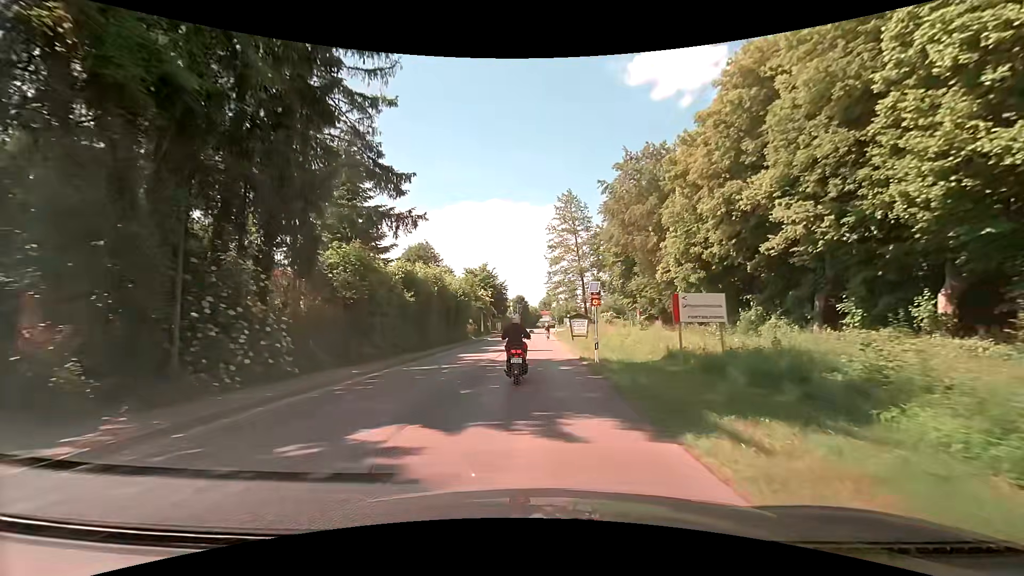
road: secondary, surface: asphalt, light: Day
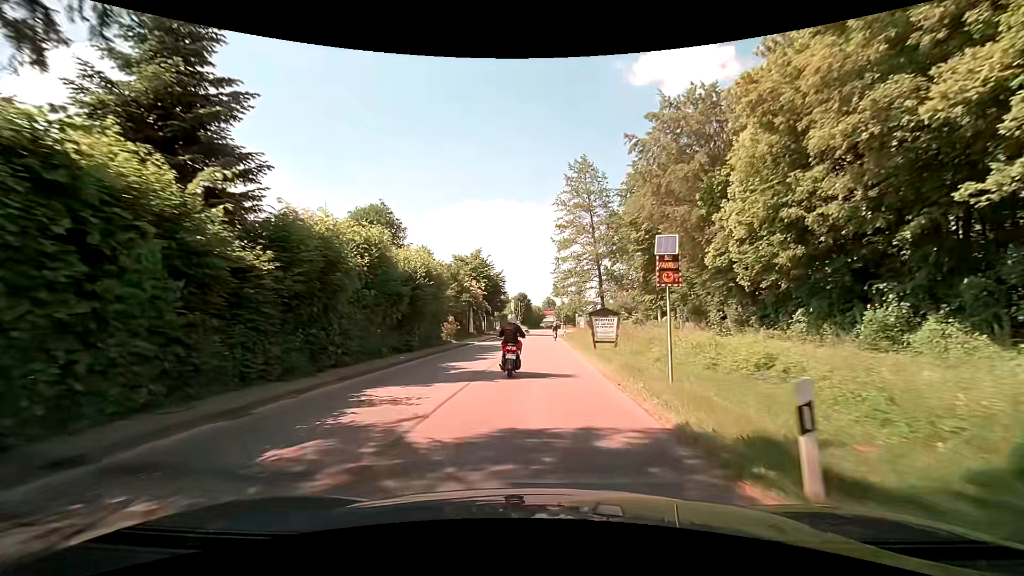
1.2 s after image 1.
(-0.4, +14.3) m; -2°
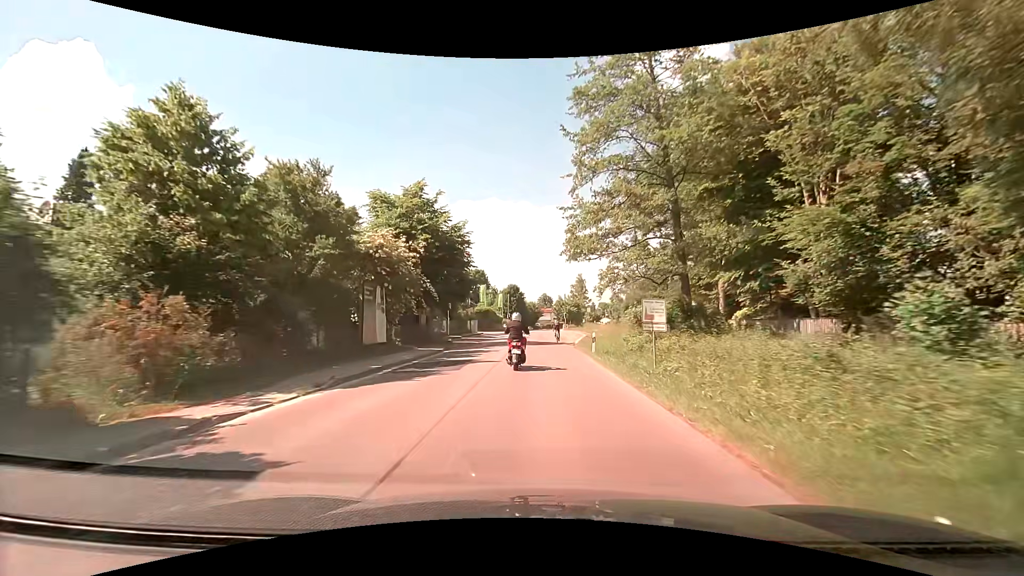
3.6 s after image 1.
(+0.1, +30.5) m; 0°
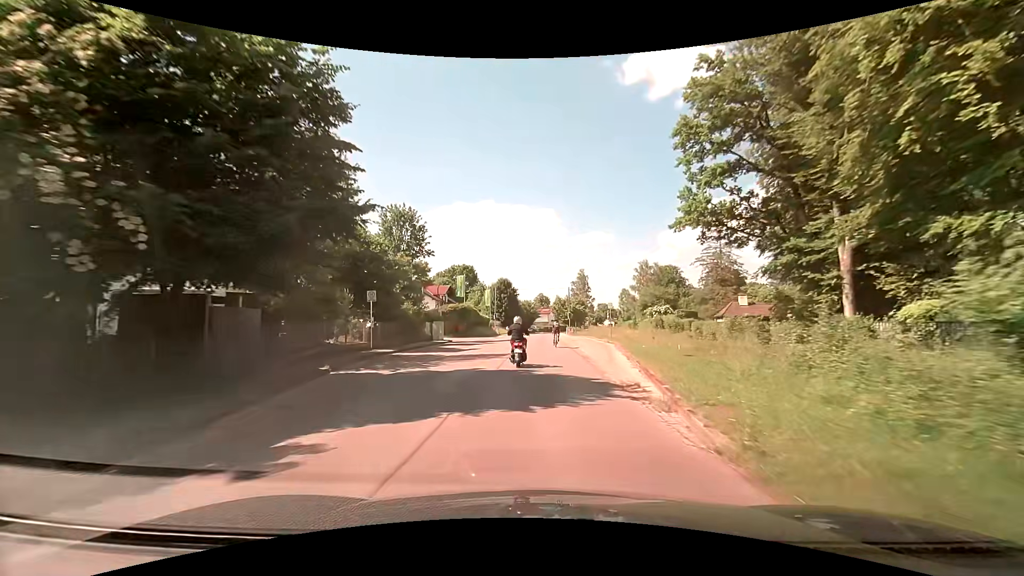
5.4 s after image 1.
(+0.1, +22.6) m; 0°
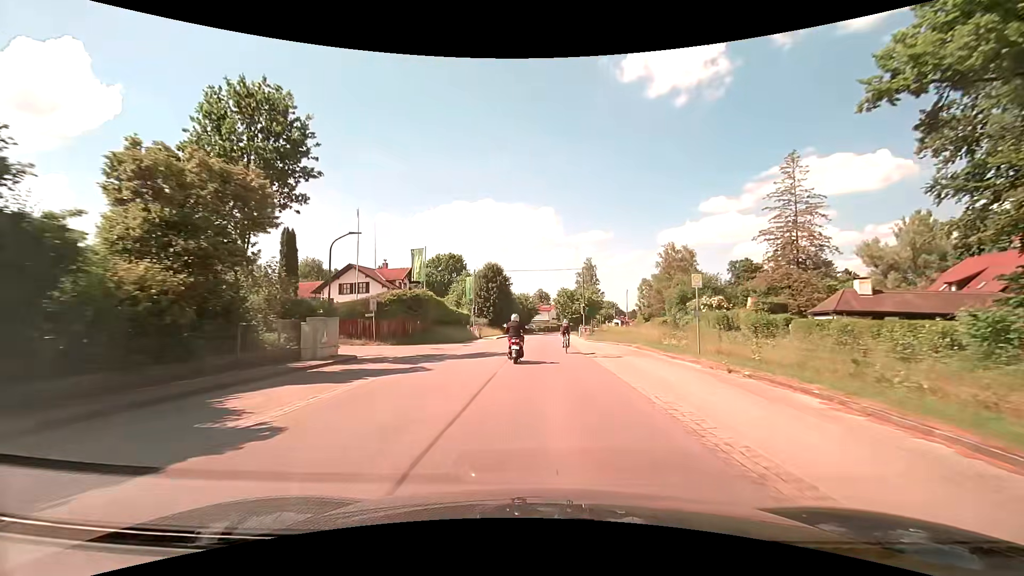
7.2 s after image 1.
(+0.2, +24.4) m; 0°
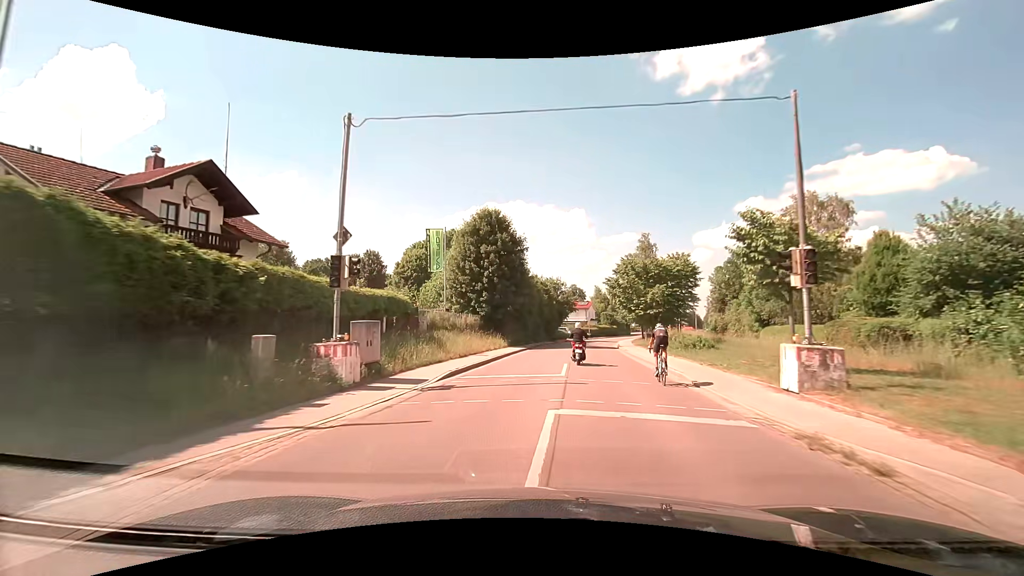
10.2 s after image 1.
(-0.4, +38.5) m; -4°
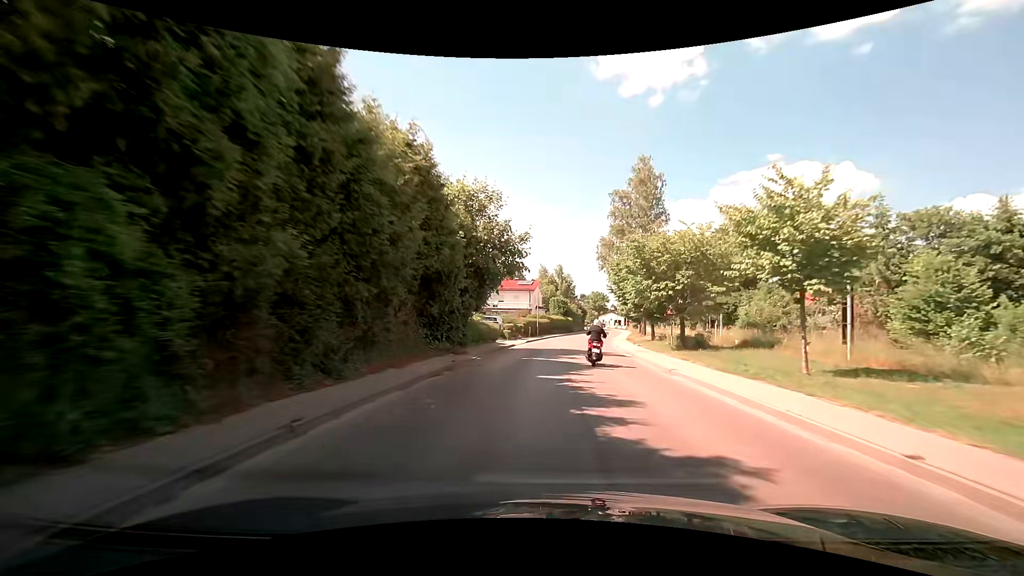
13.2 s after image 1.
(+2.8, +43.8) m; +7°
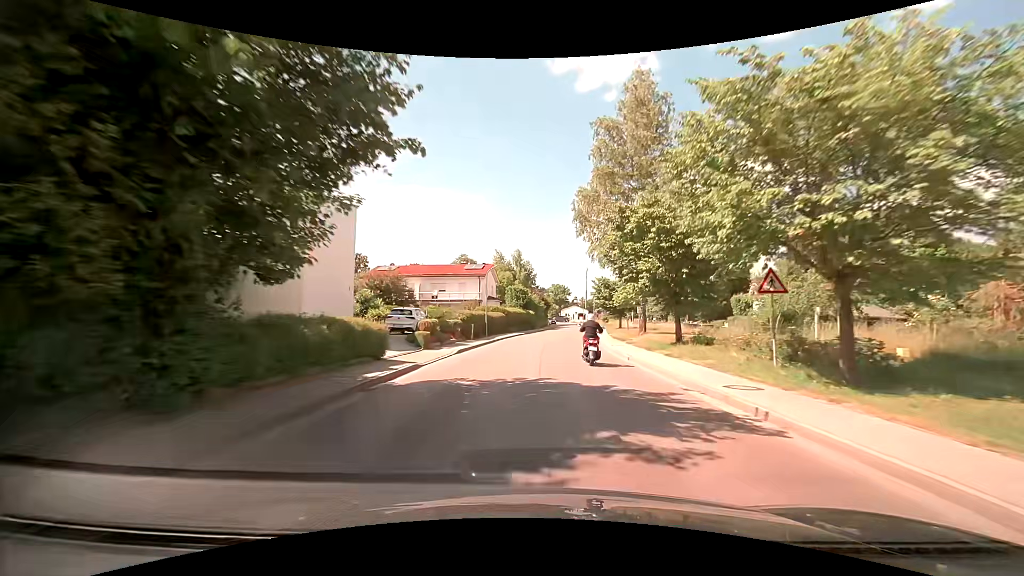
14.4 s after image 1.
(+0.8, +18.3) m; +5°
(0, +10) (+1, +20) (+1, +30) (+2, +40) (+3, +50) (+5, +60) (+6, +70) (+7, +80) (+8, +90) (+8, +100) m
